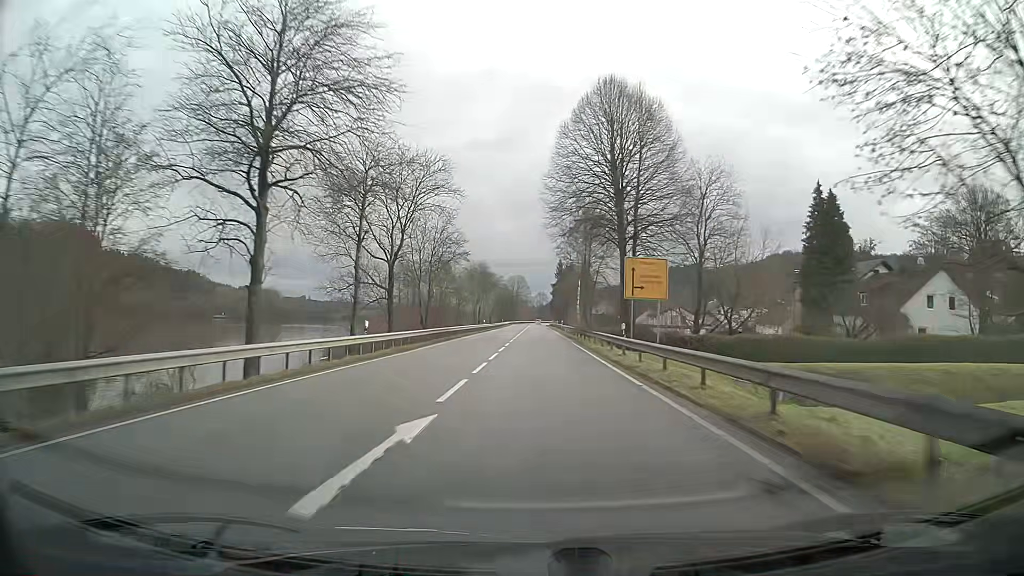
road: primary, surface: asphalt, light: Day
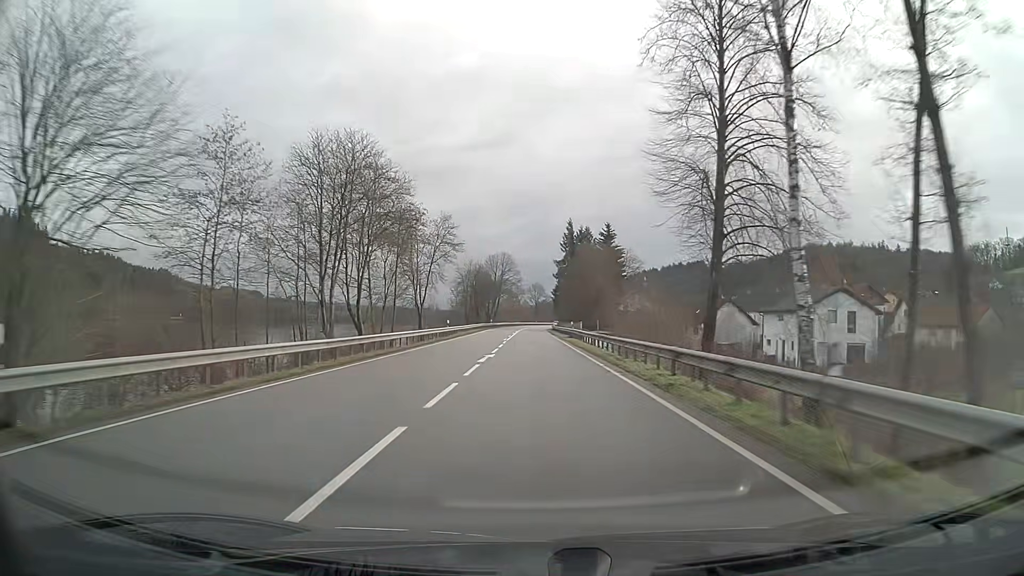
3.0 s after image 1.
(+0.2, +79.1) m; 0°
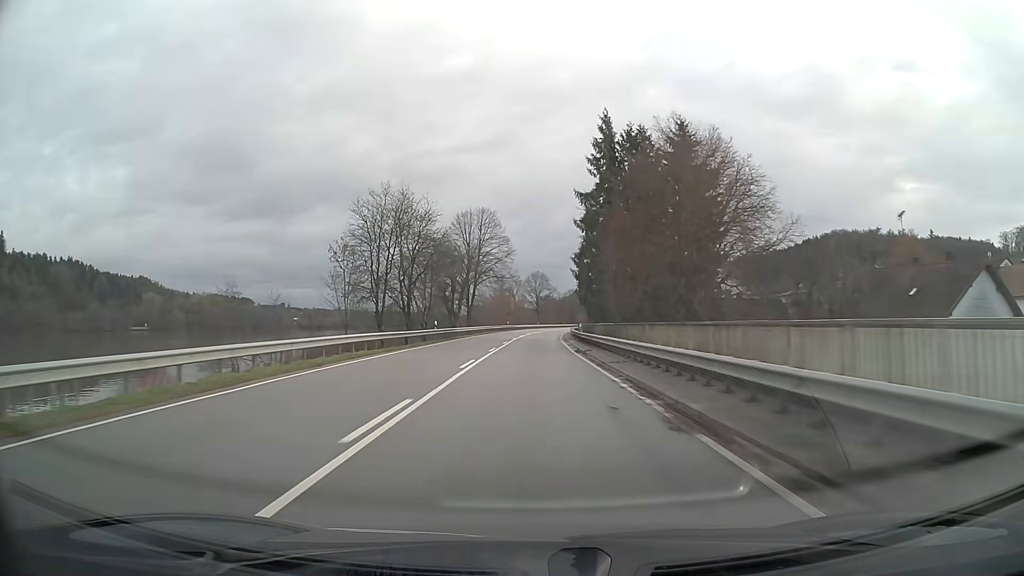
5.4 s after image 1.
(+0.1, +63.3) m; 0°
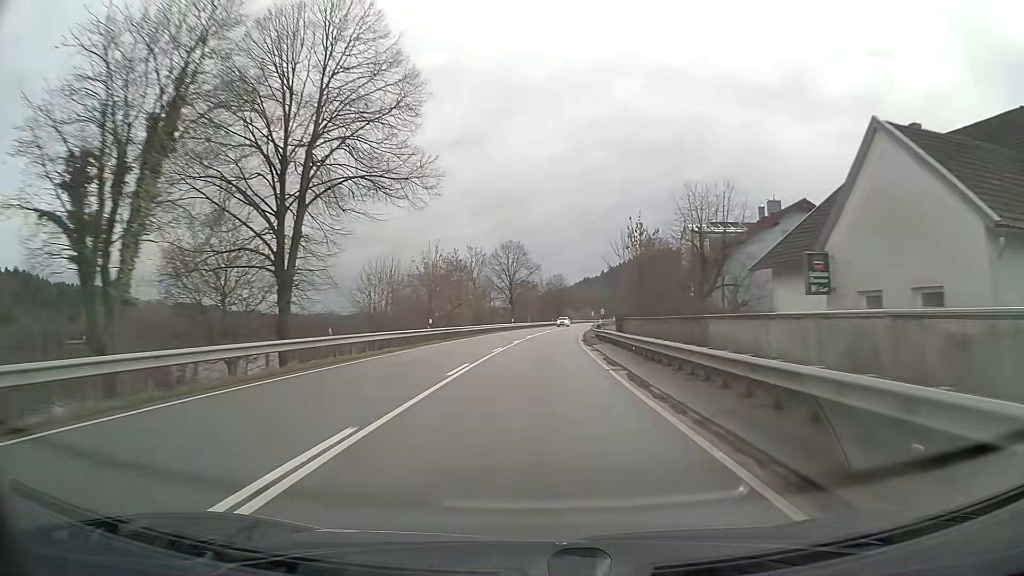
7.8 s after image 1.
(+1.0, +63.3) m; +2°
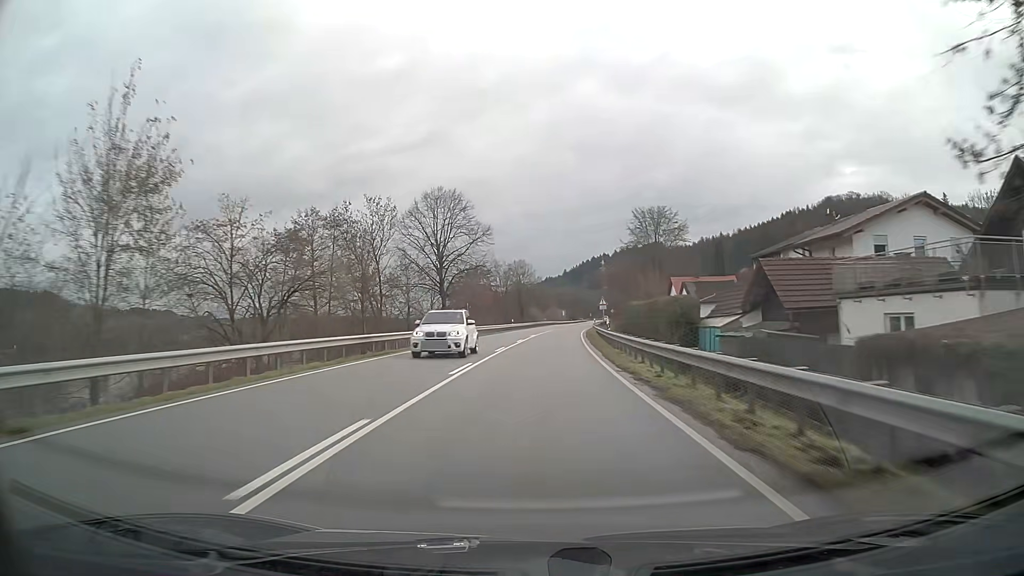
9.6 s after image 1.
(+1.4, +47.4) m; +3°
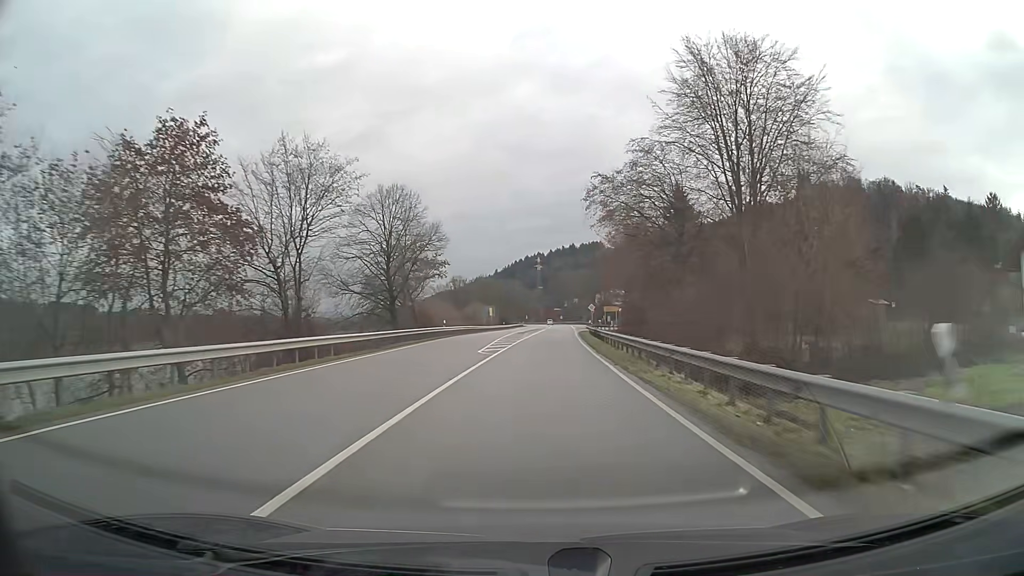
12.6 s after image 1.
(+3.9, +78.8) m; +6°
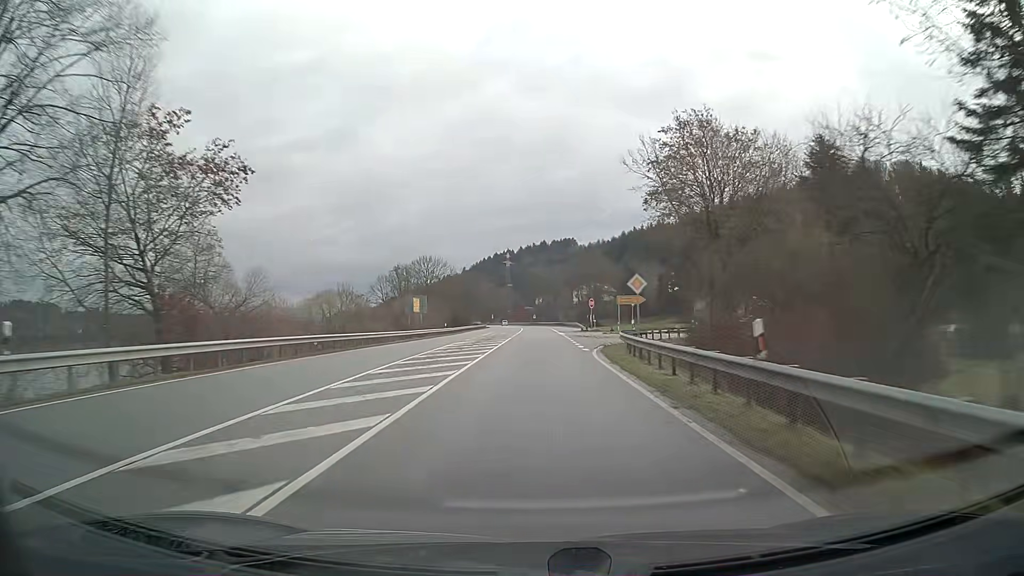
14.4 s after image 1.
(+1.1, +47.4) m; +2°
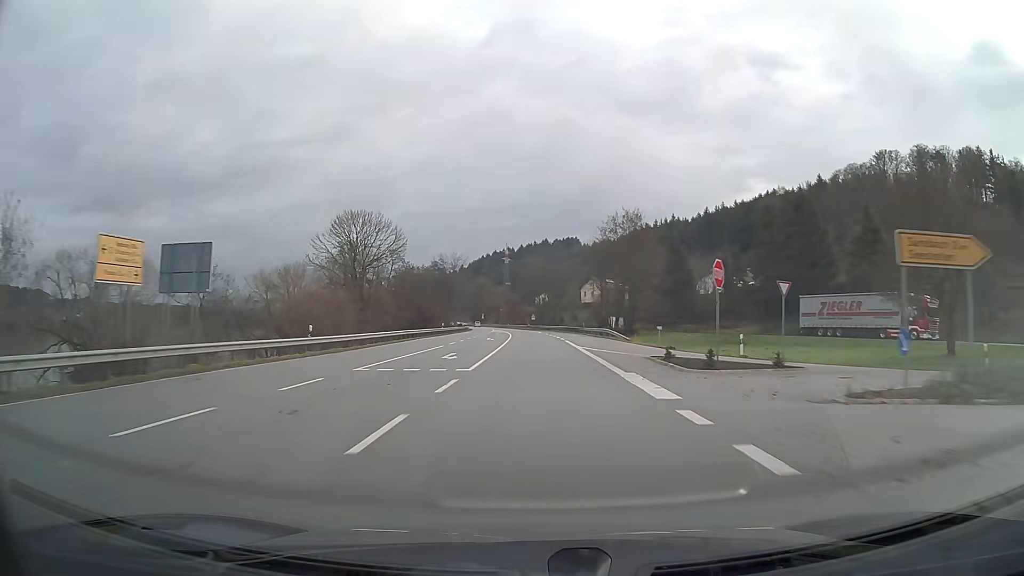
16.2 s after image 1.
(0.0, +47.4) m; 0°
(0, +10) (0, +20) (0, +30) (0, +40) (0, +50) (-1, +60) (-1, +70) (-2, +80) (-2, +90) (-3, +100) m
